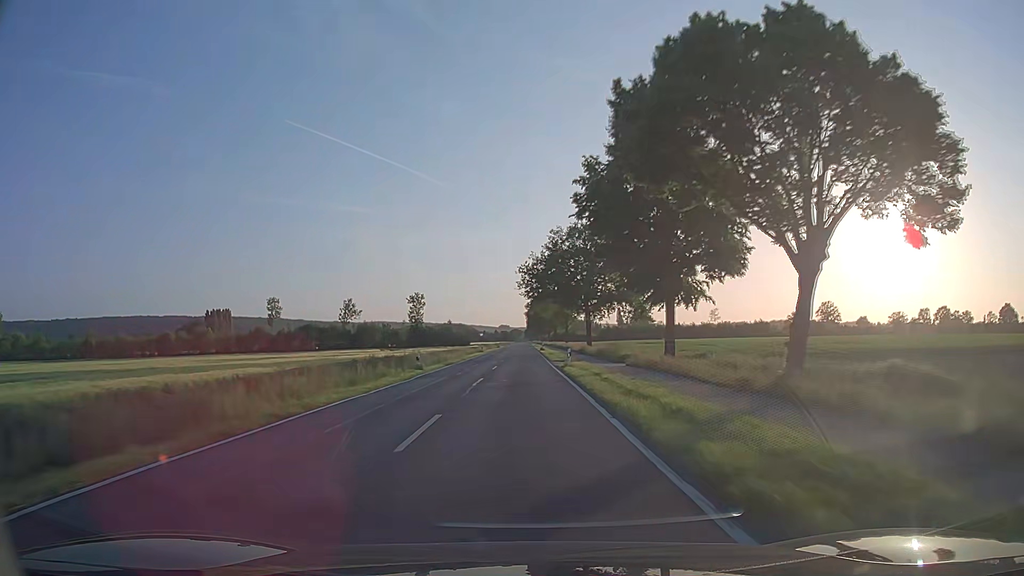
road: secondary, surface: asphalt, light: Day
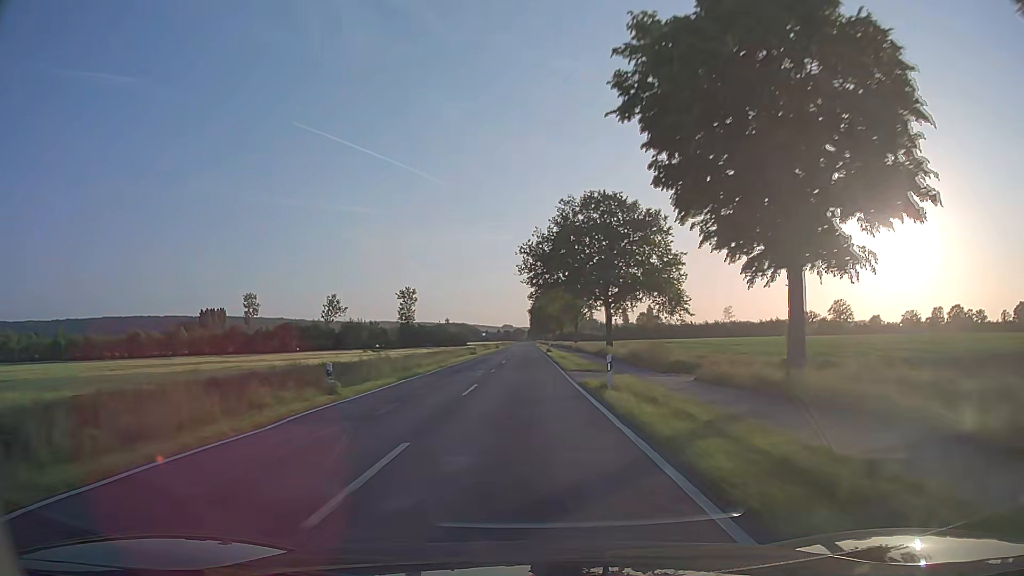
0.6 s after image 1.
(0.0, +15.6) m; 0°
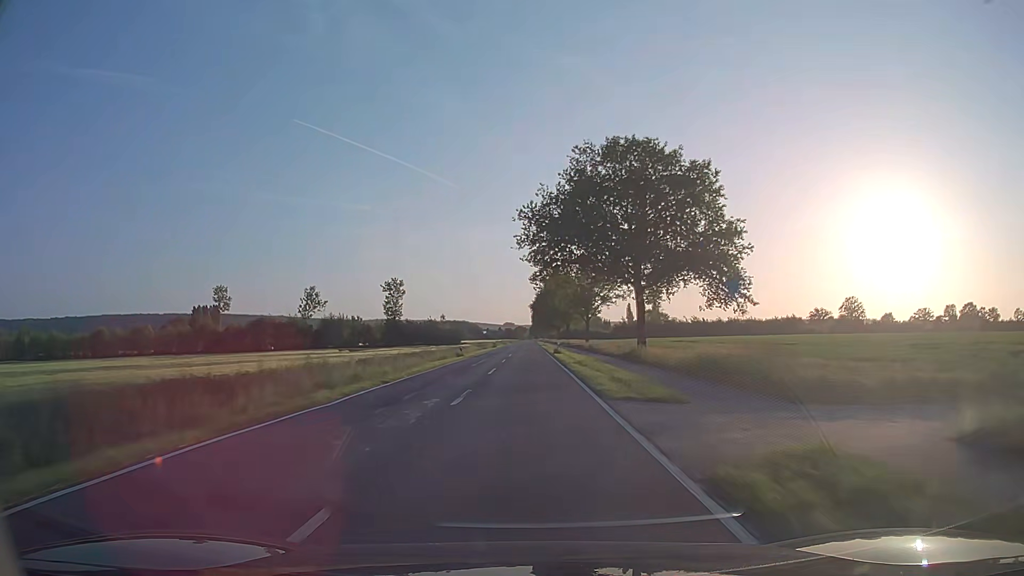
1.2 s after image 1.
(-0.1, +15.6) m; 0°
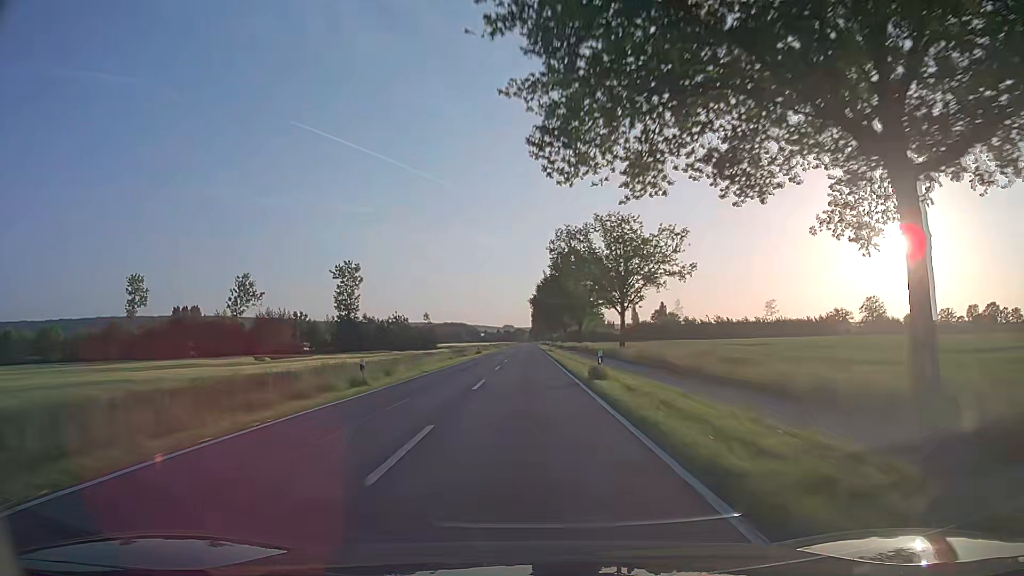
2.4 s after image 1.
(-0.1, +31.1) m; 0°
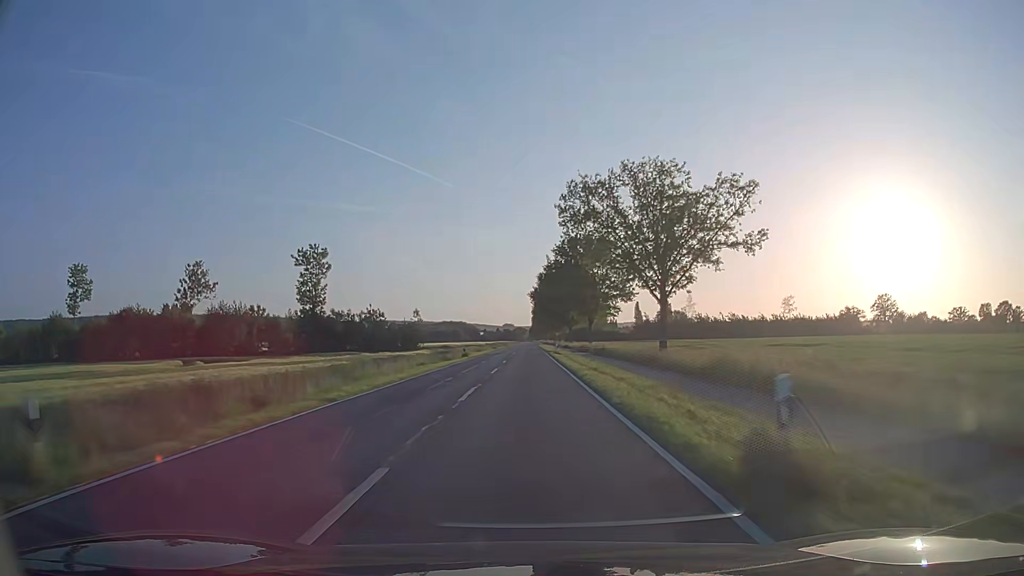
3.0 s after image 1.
(+0.1, +15.5) m; 0°
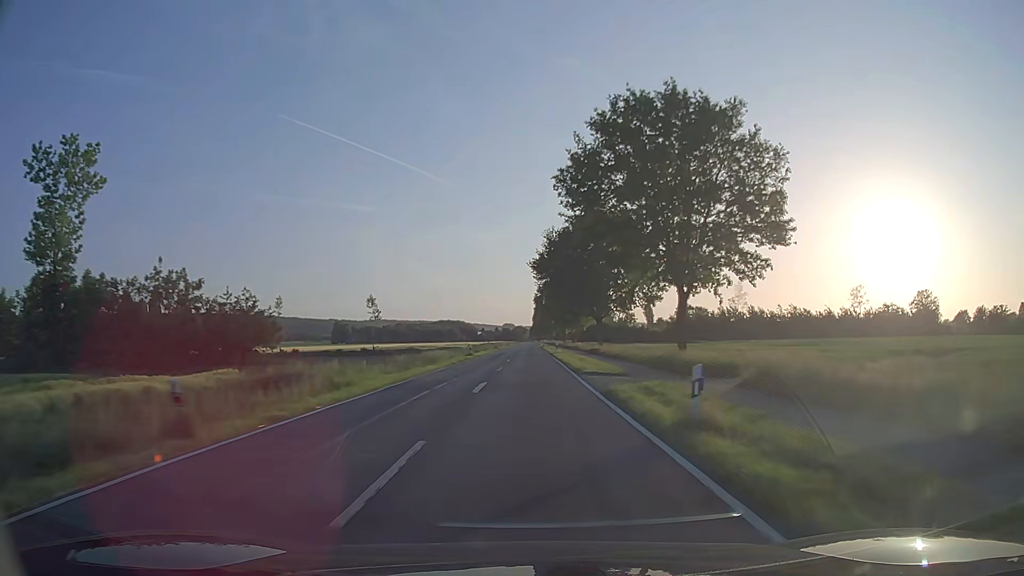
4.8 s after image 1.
(-0.2, +46.1) m; 0°
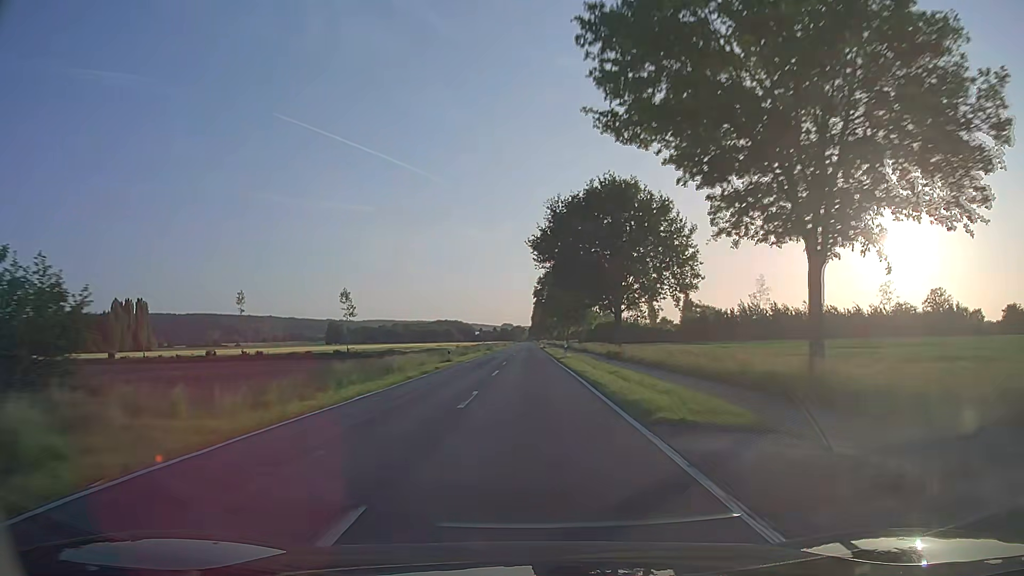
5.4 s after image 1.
(0.0, +15.3) m; 0°
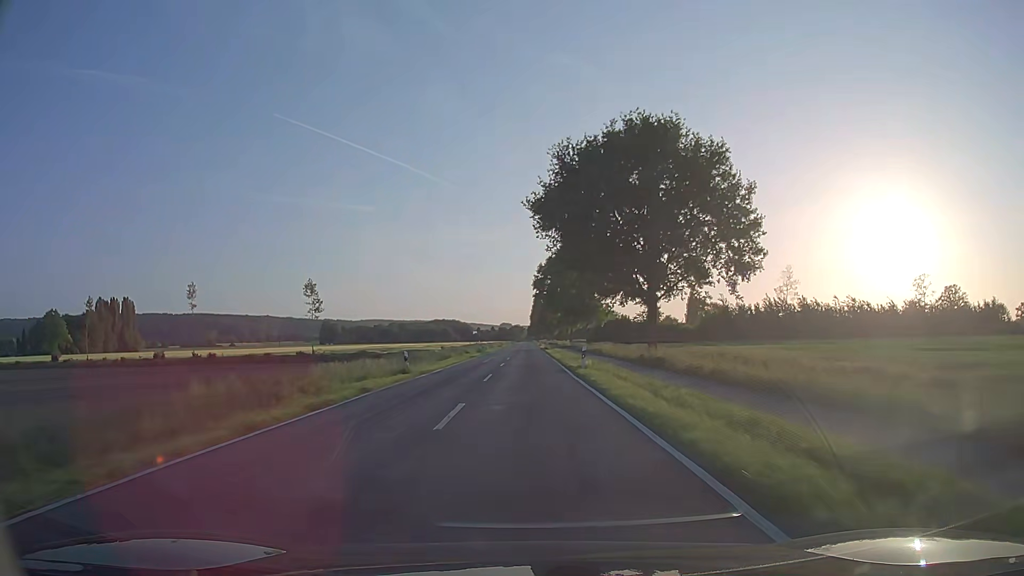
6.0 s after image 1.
(0.0, +15.3) m; 0°
(0, +10) (0, +20) (0, +30) (0, +40) (0, +50) (0, +60) (0, +70) (-1, +80) (-1, +90) (-1, +100) m
